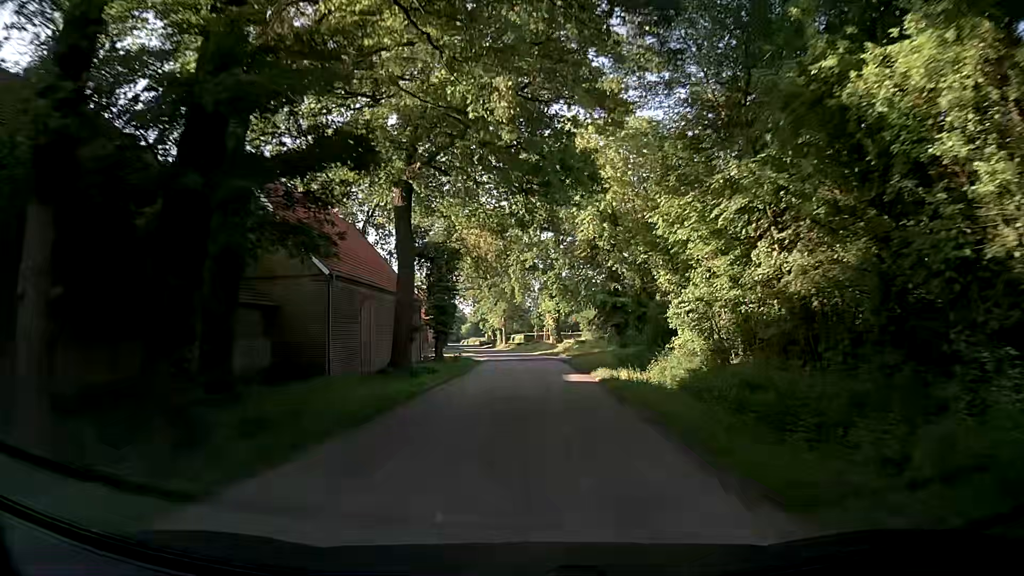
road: unclassified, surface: asphalt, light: Day
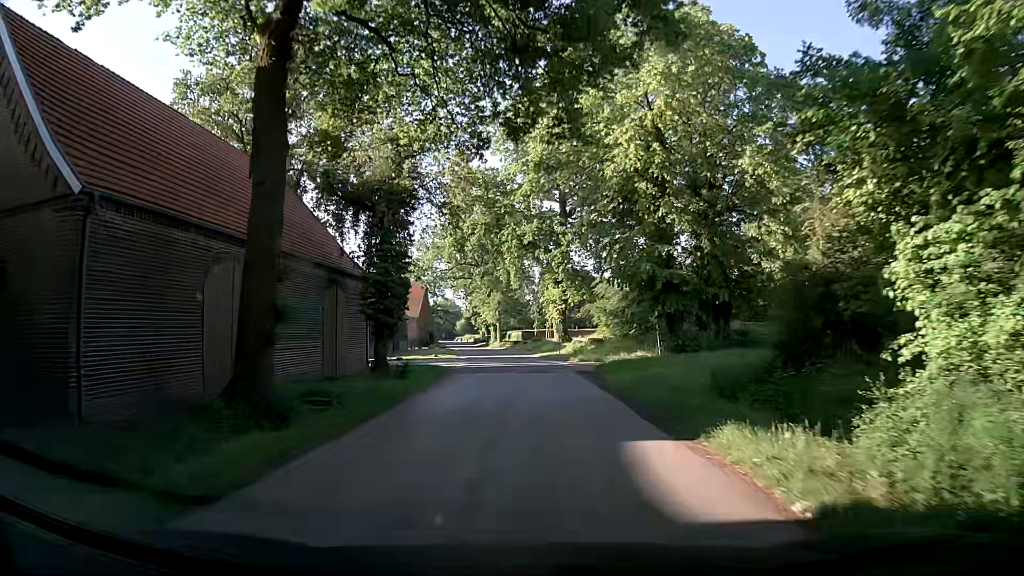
(+0.2, +15.9) m; +2°
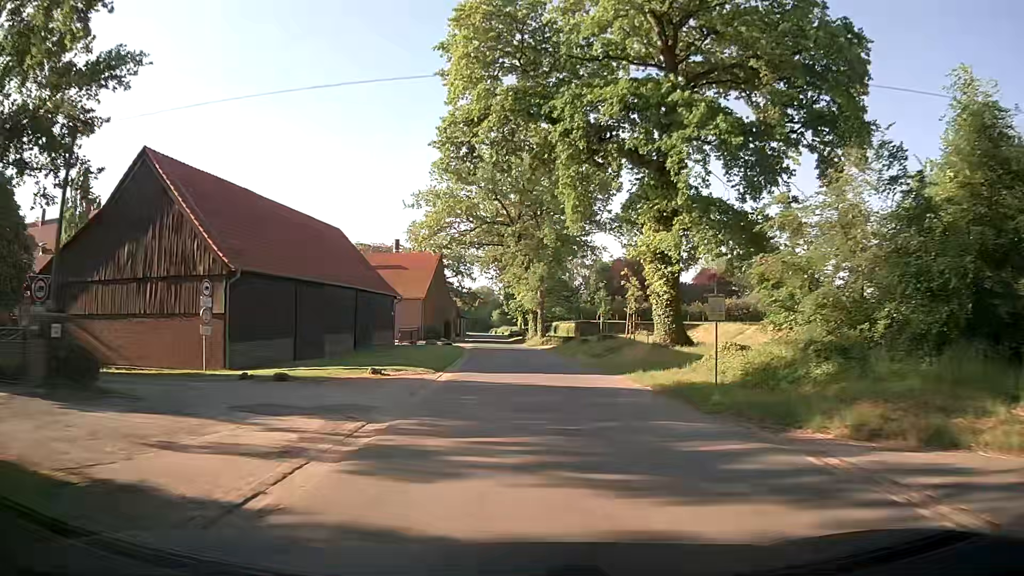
(-1.8, +30.3) m; -5°
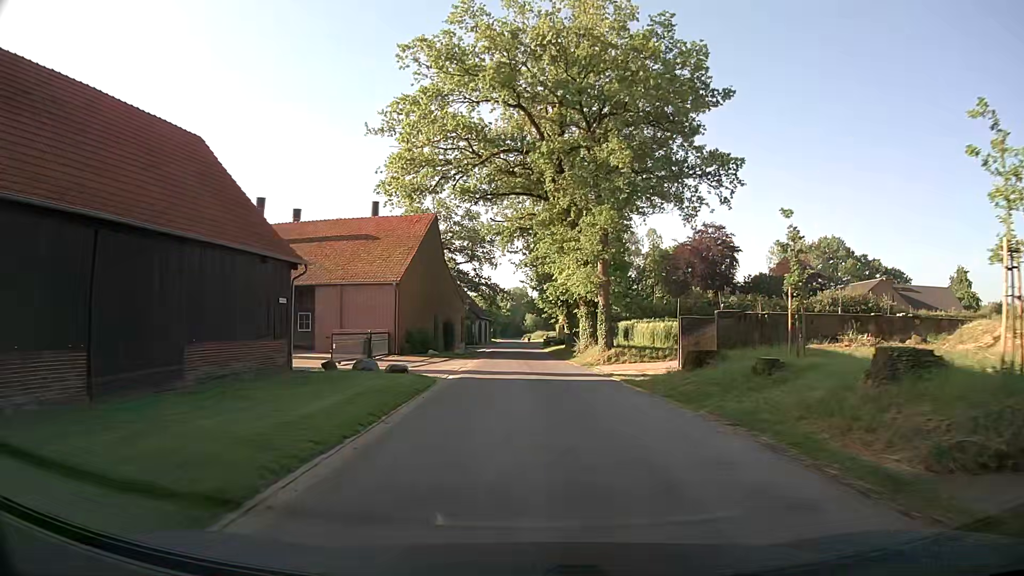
(-0.4, +28.6) m; -2°
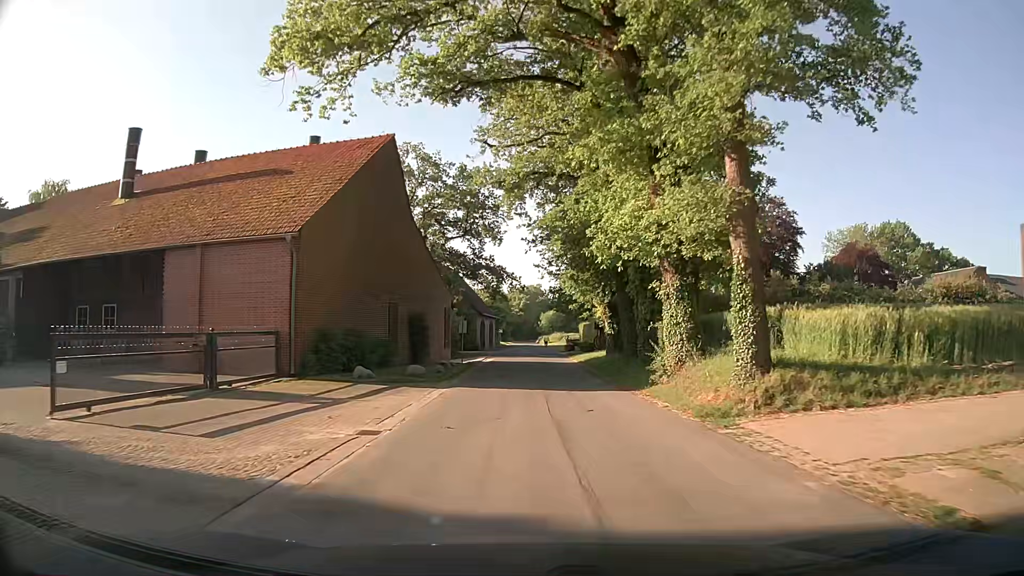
(-0.3, +20.1) m; -1°
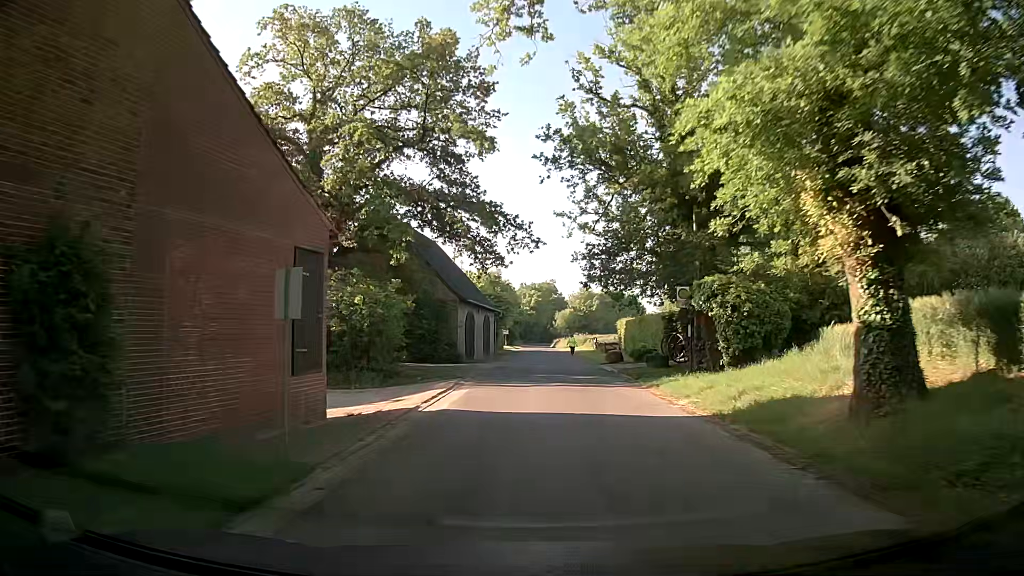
(-0.3, +26.2) m; 0°
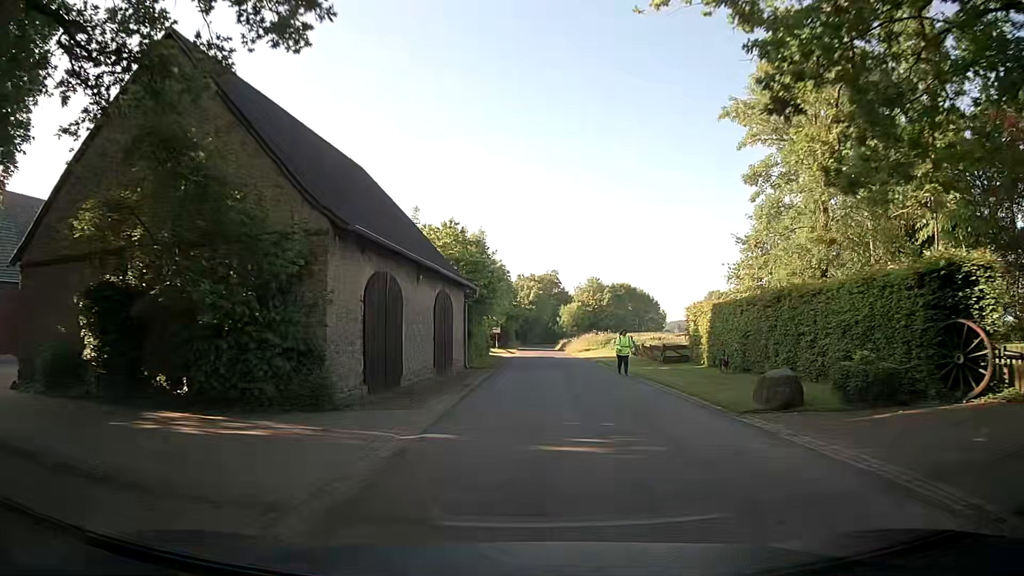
(-0.4, +25.1) m; -1°
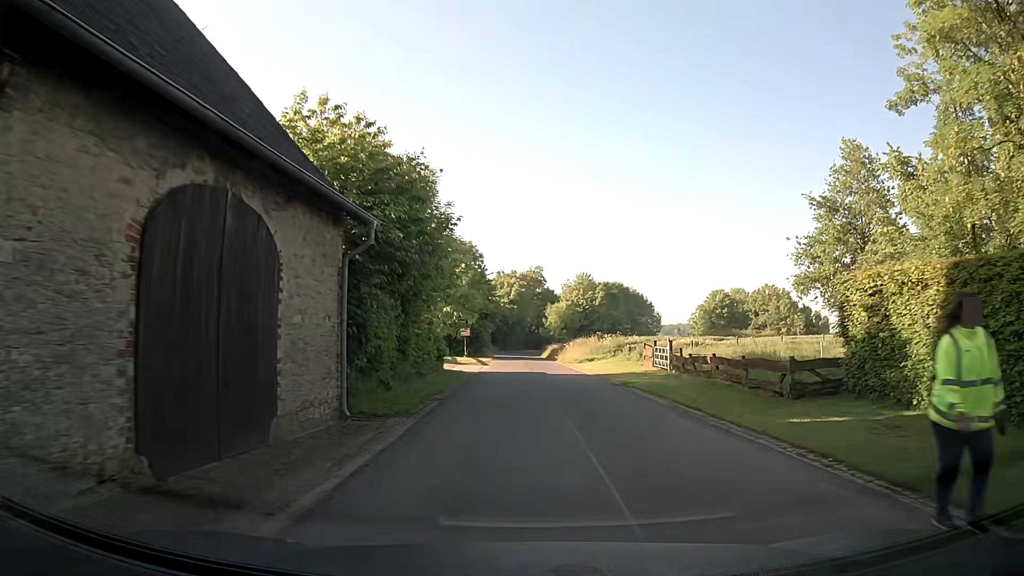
(+0.1, +17.6) m; +1°
(0, +10) (+1, +20) (+1, +30) (+1, +40) (0, +50) (0, +60) (0, +70) (0, +80) (0, +90) (+1, +100) m
